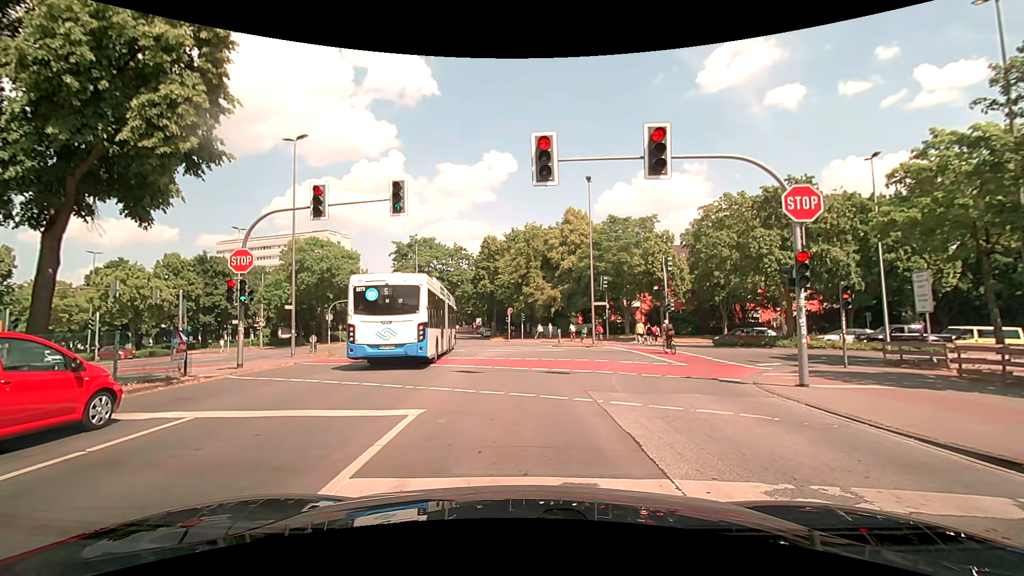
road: secondary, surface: asphalt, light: Day
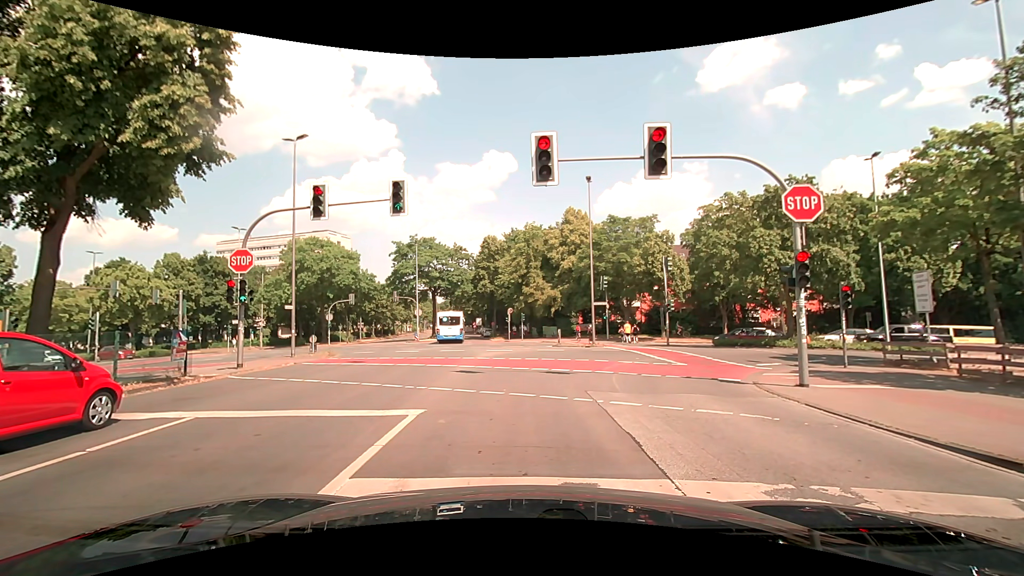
(0.0, 0.0) m; 0°
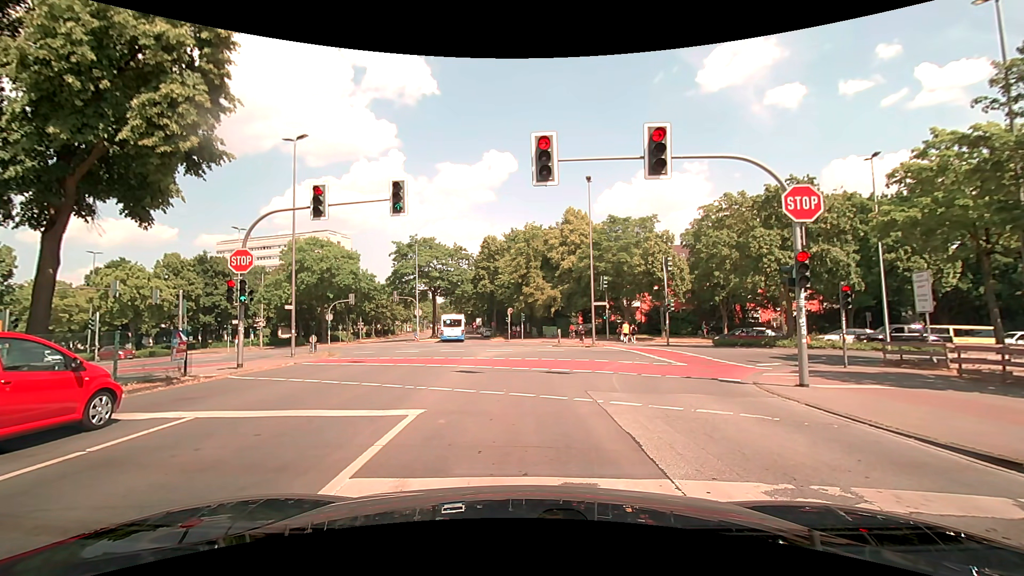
(0.0, 0.0) m; 0°
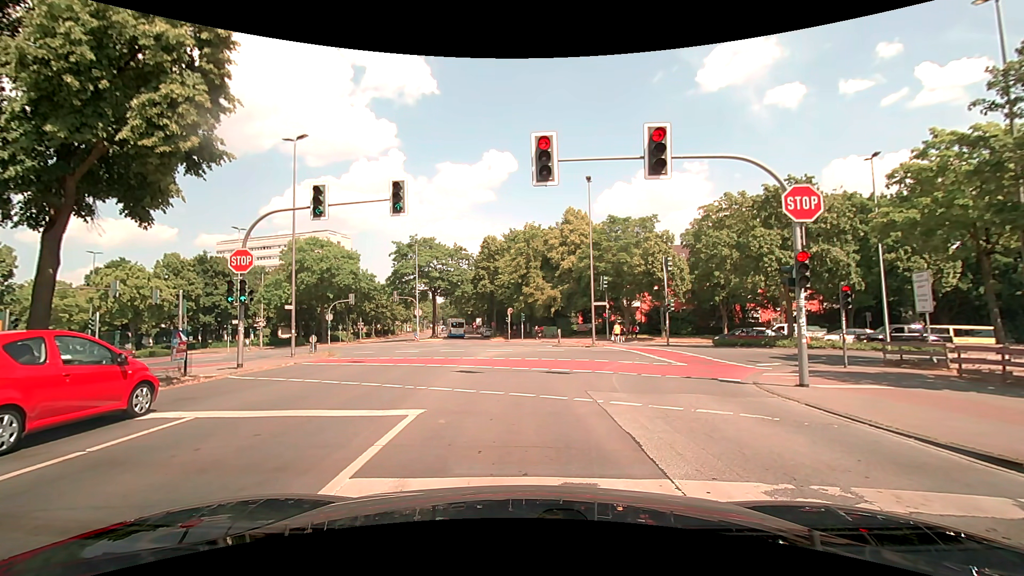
(0.0, 0.0) m; 0°
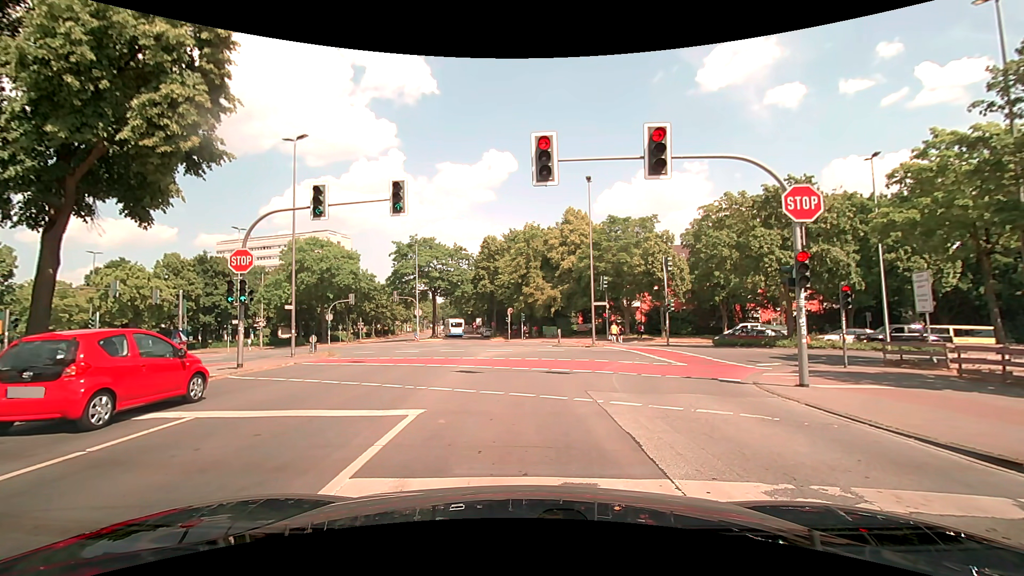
(0.0, 0.0) m; 0°
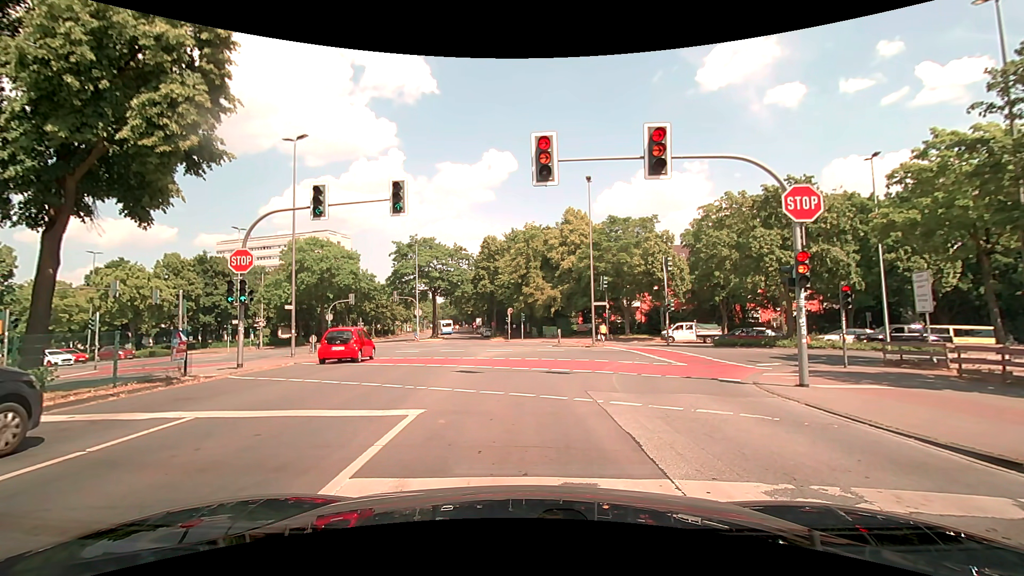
(0.0, 0.0) m; 0°
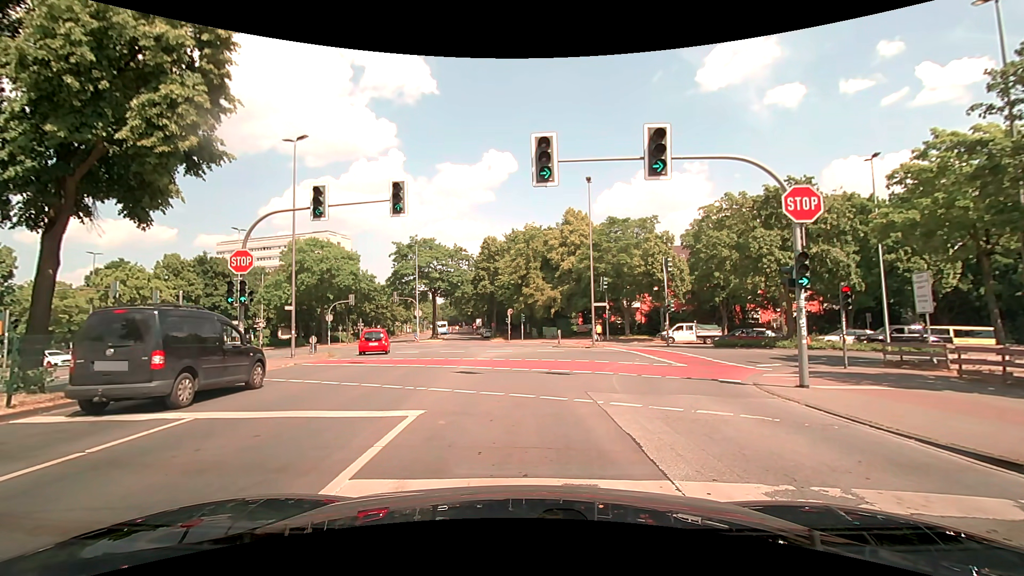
(0.0, 0.0) m; 0°
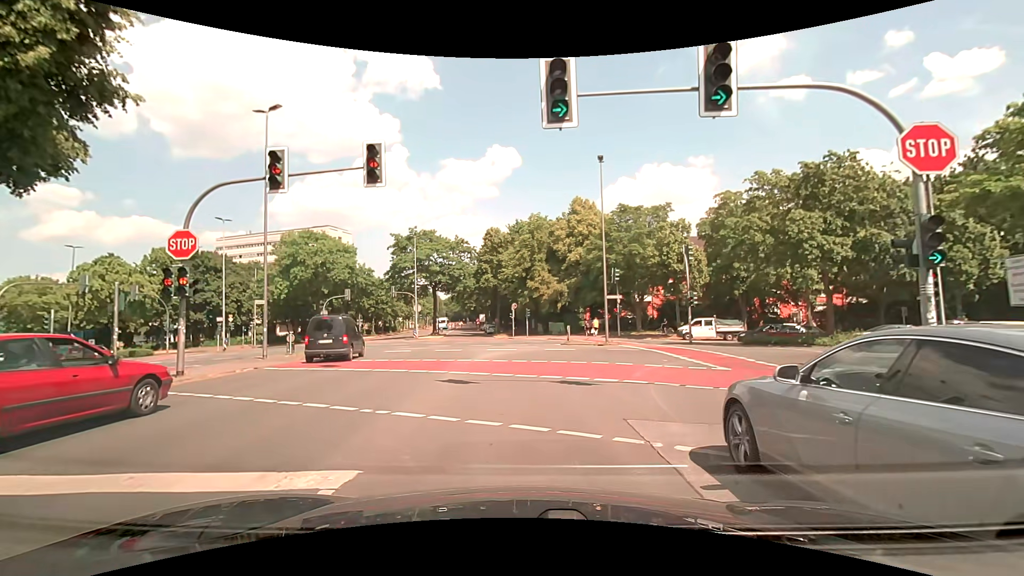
(0.0, +3.7) m; 0°
